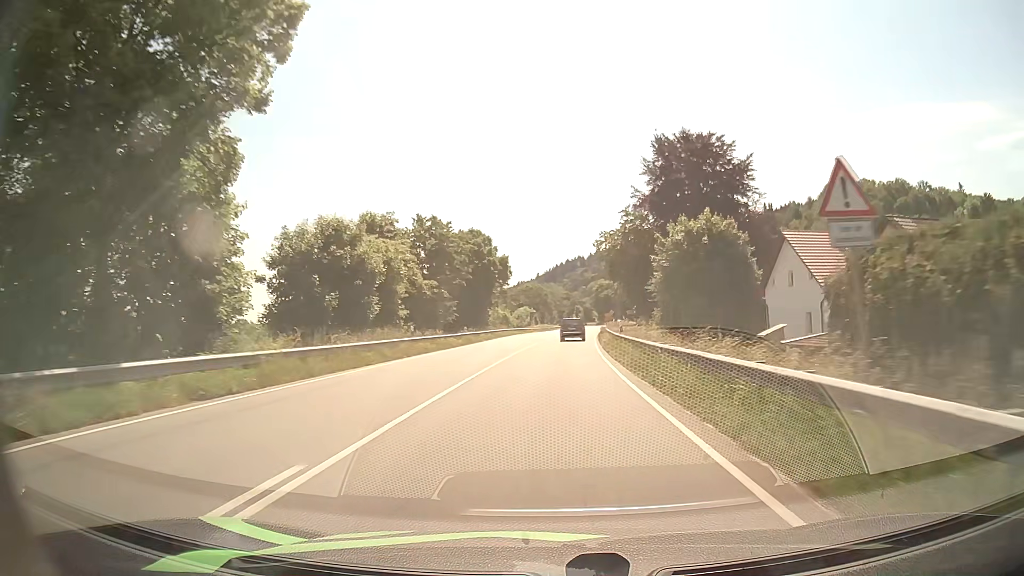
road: primary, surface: asphalt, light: Day
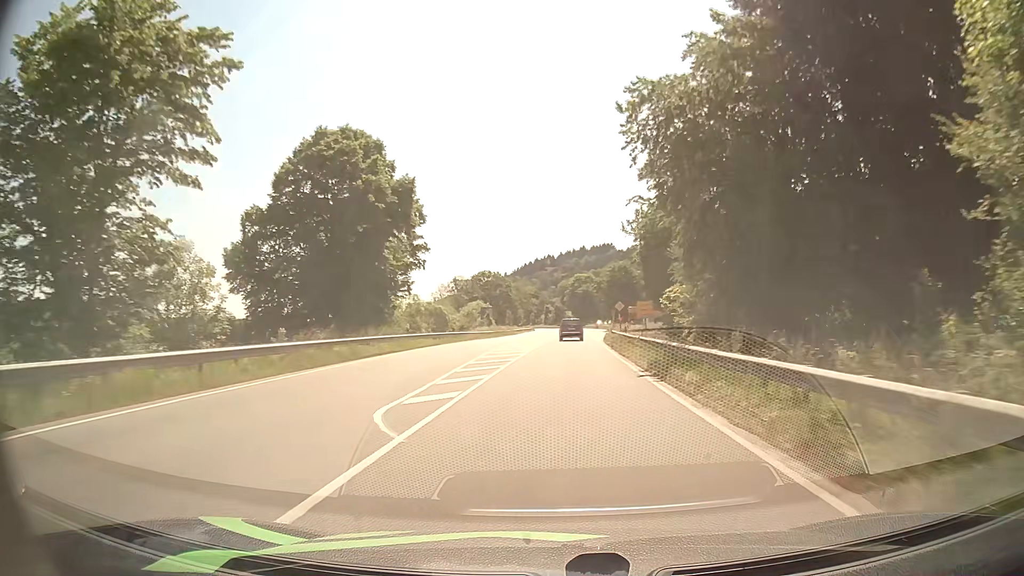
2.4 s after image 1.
(+1.0, +47.0) m; +2°
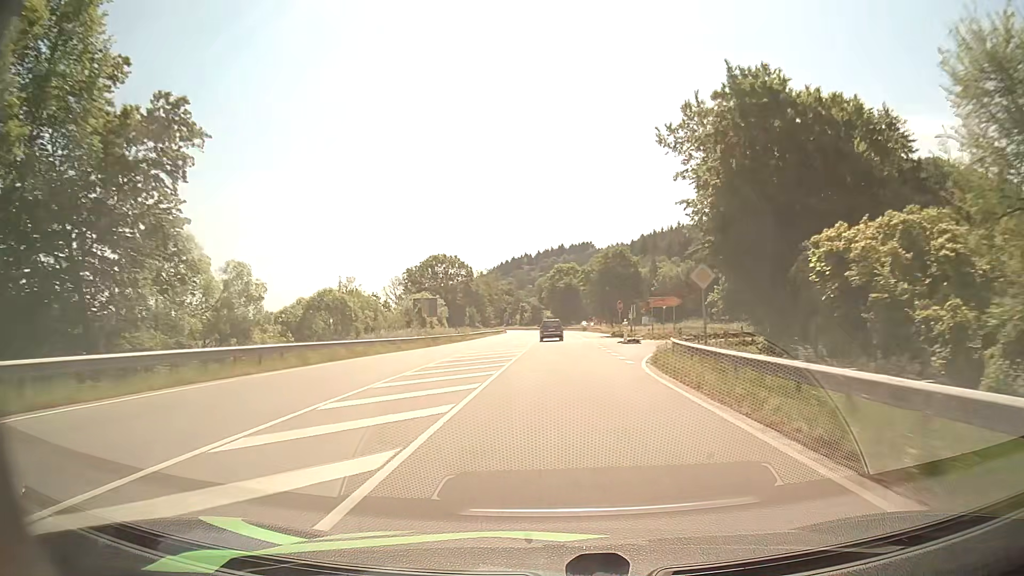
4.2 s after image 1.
(+0.7, +35.1) m; +2°
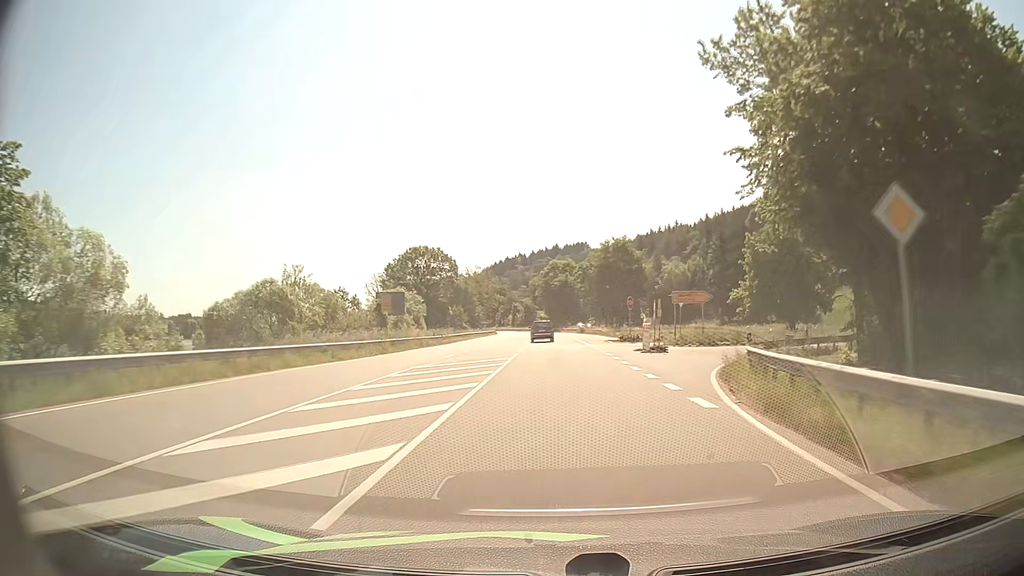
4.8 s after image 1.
(0.0, +11.9) m; 0°
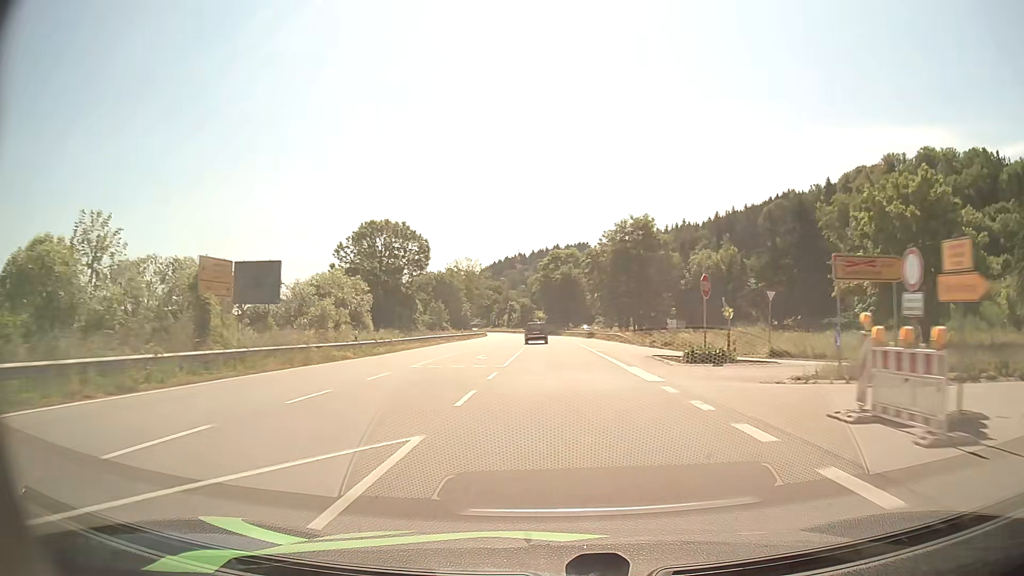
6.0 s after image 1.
(0.0, +24.3) m; 0°
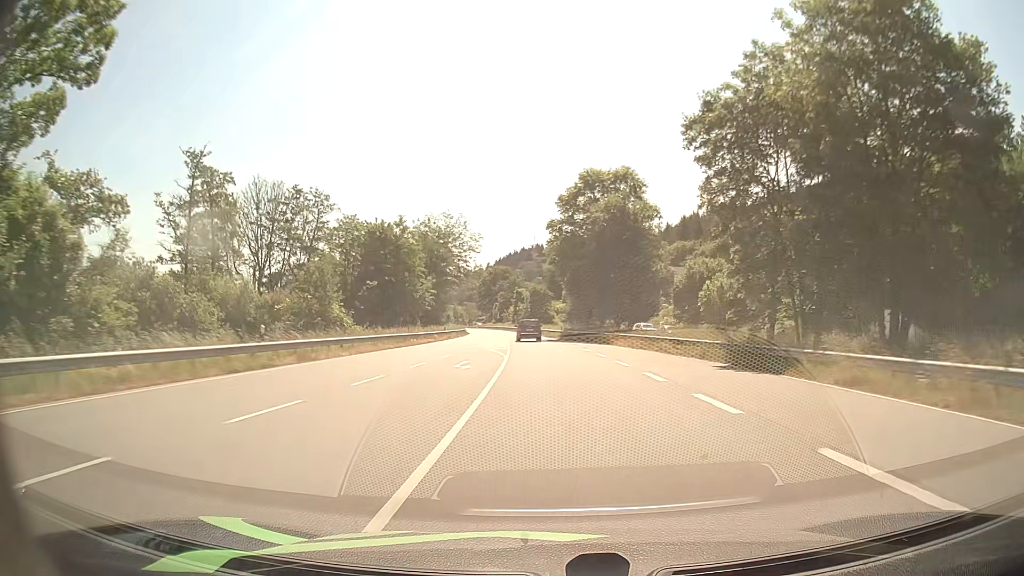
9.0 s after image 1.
(-0.7, +62.9) m; -1°
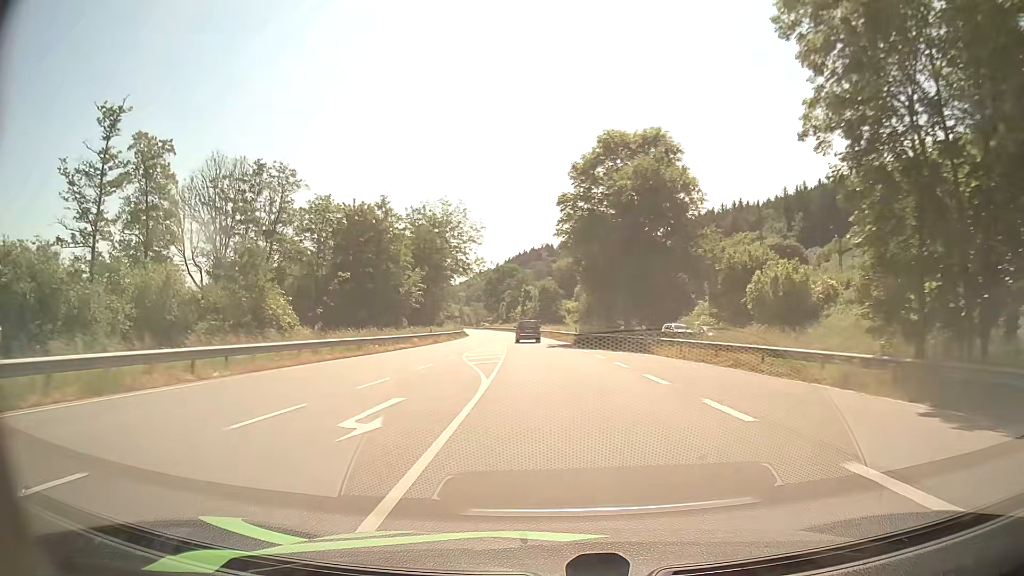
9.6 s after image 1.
(-0.1, +12.8) m; -1°
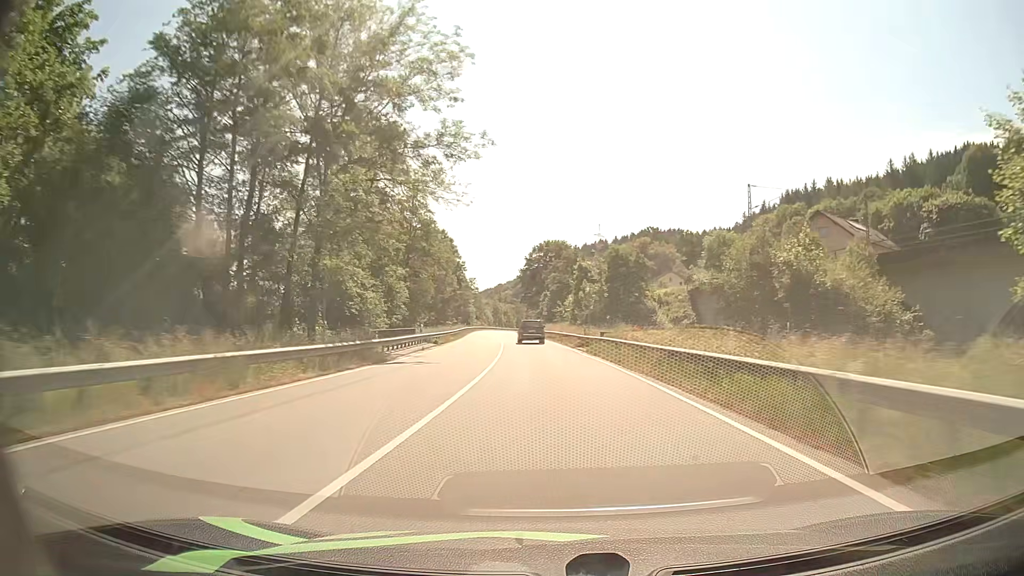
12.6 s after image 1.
(-2.7, +64.5) m; -4°
(0, +10) (0, +20) (-1, +30) (-1, +40) (-2, +50) (-3, +60) (-3, +70) (-4, +80) (-5, +90) (-6, +100) m
